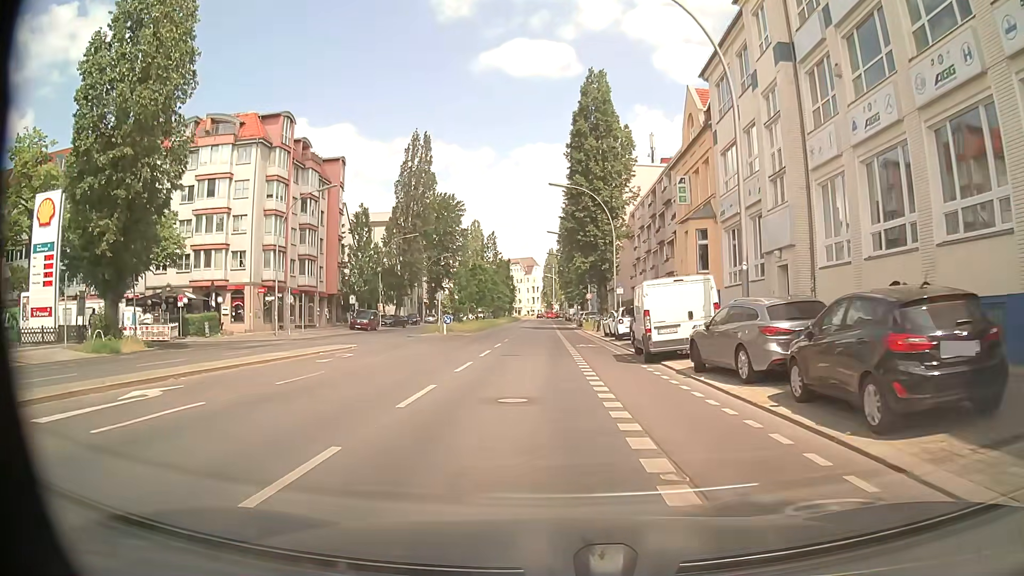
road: secondary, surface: asphalt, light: Day
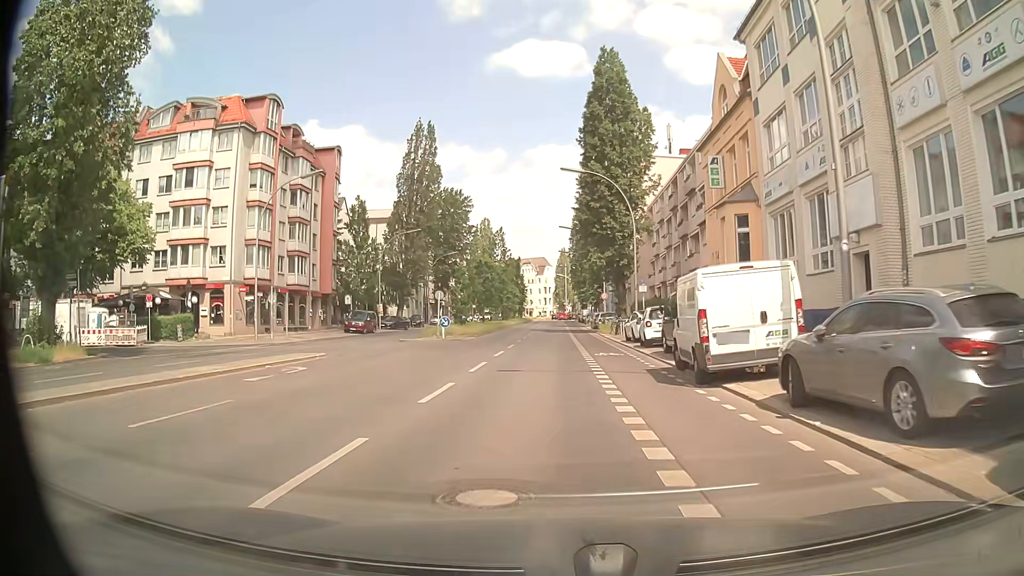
(0.0, +5.4) m; -1°
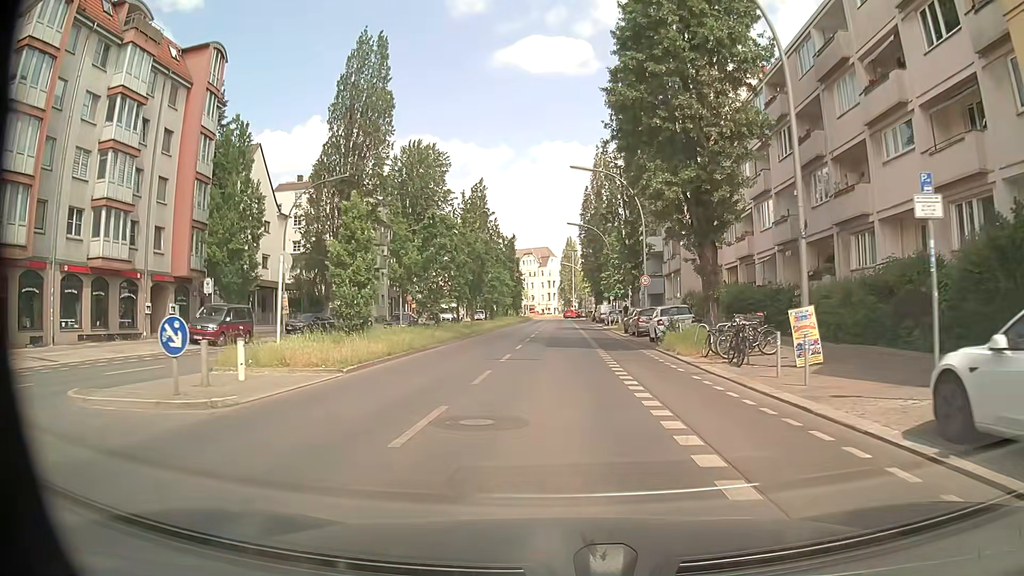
(-0.4, +27.8) m; 0°
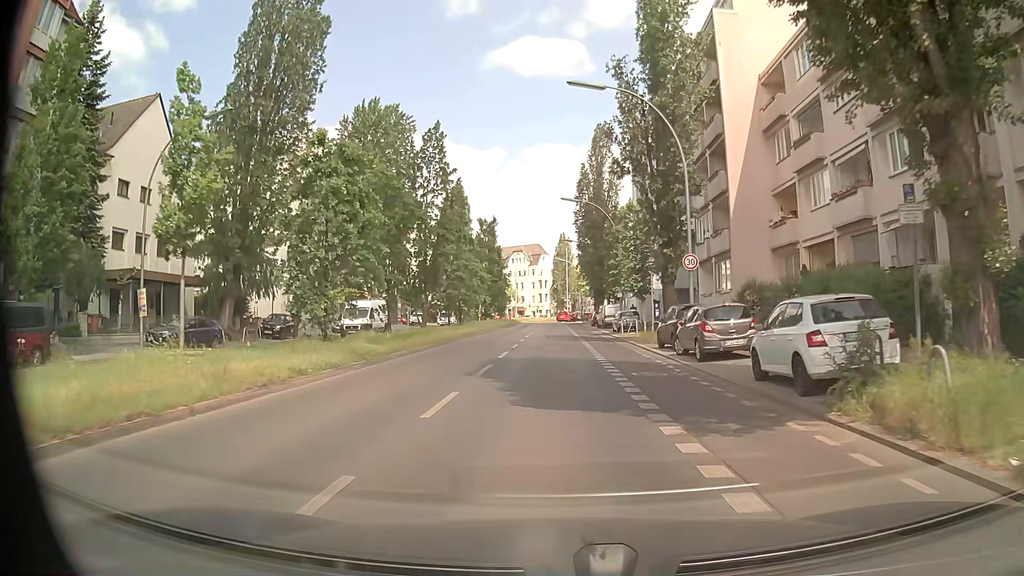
(+0.1, +16.4) m; +1°
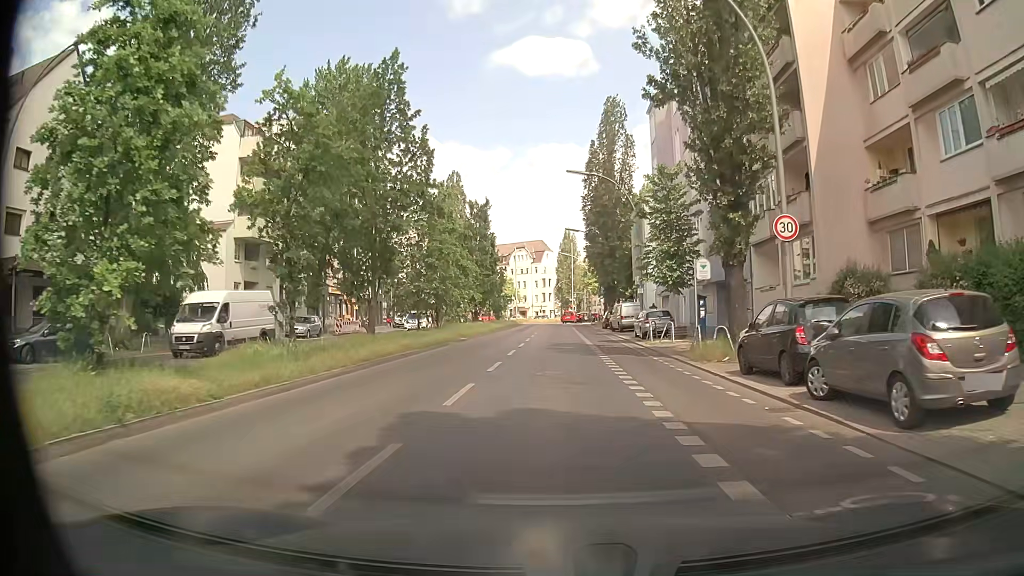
(-0.1, +10.7) m; -1°
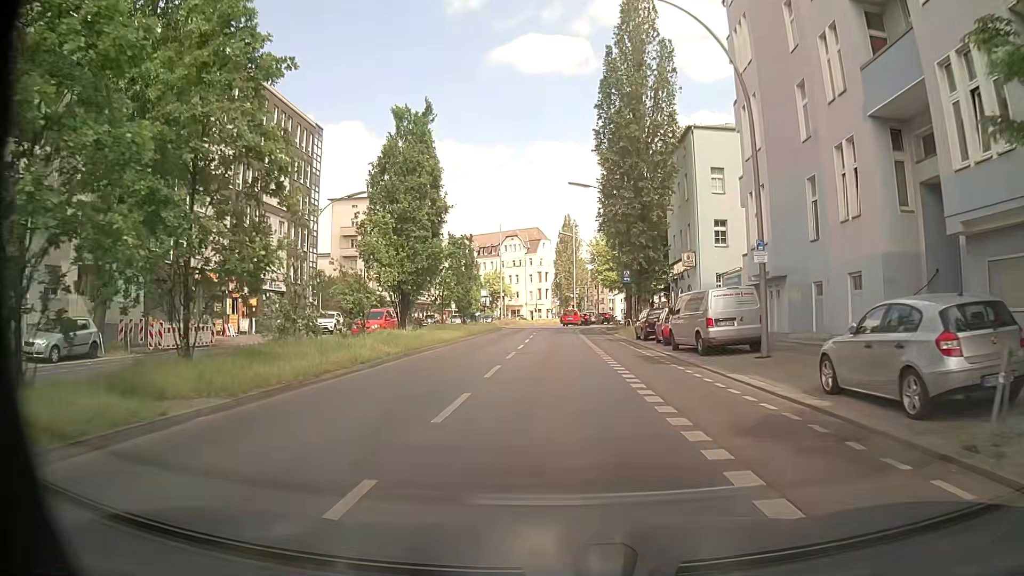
(-0.1, +25.6) m; 0°
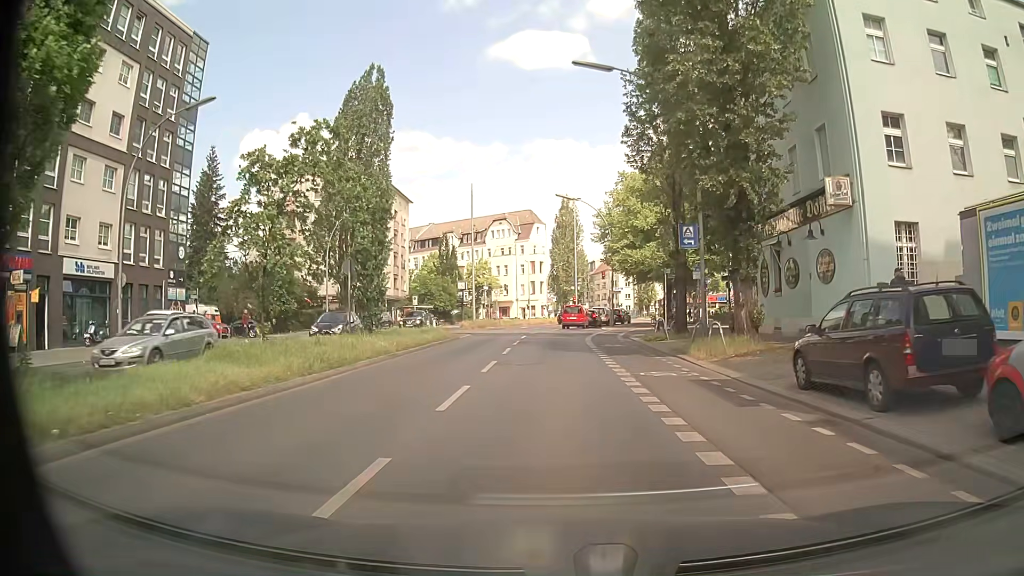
(+0.3, +23.3) m; 0°
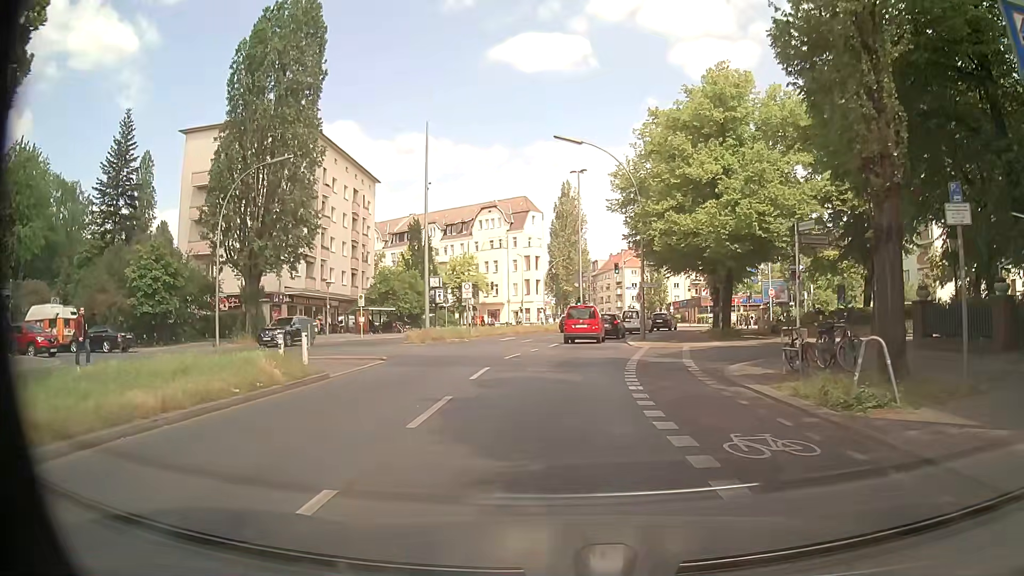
(+0.2, +19.1) m; 0°
(0, +10) (0, +20) (+1, +30) (+3, +40) (+5, +50) (+9, +59) (+13, +68) (+15, +78) (+17, +88) (+17, +98) m
